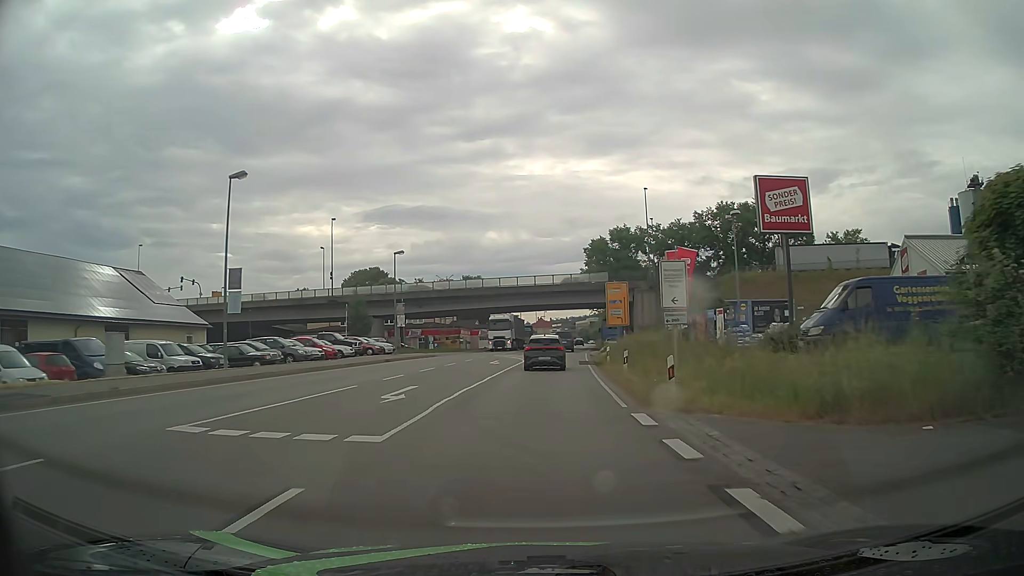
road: primary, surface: asphalt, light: Day
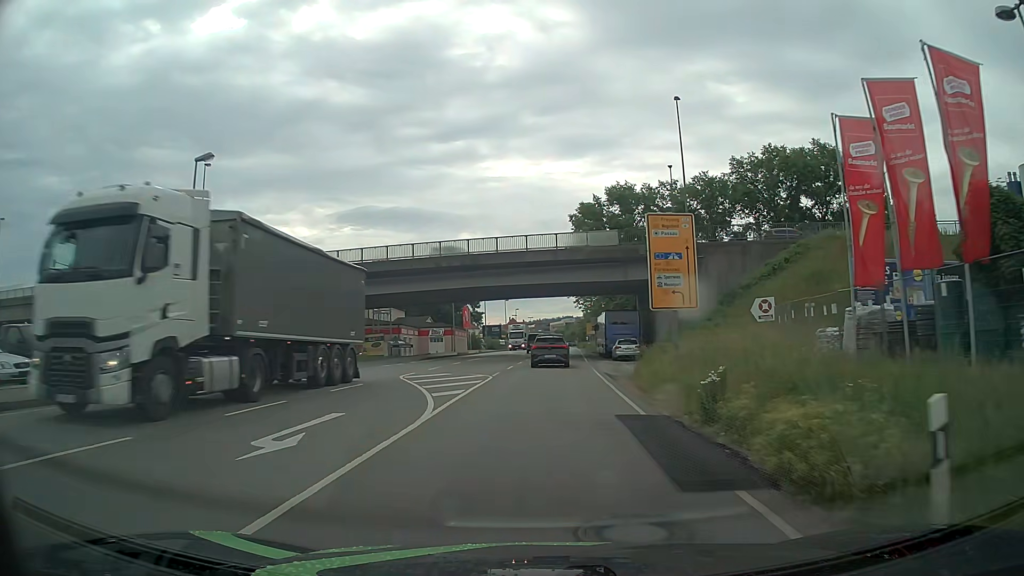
(+0.6, +29.4) m; +2°
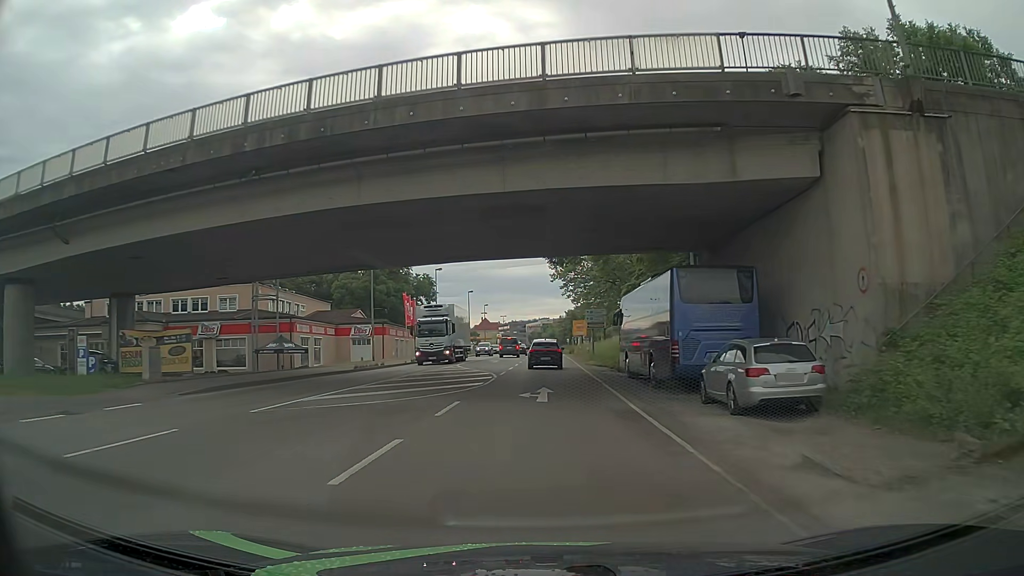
(+0.5, +29.9) m; +2°
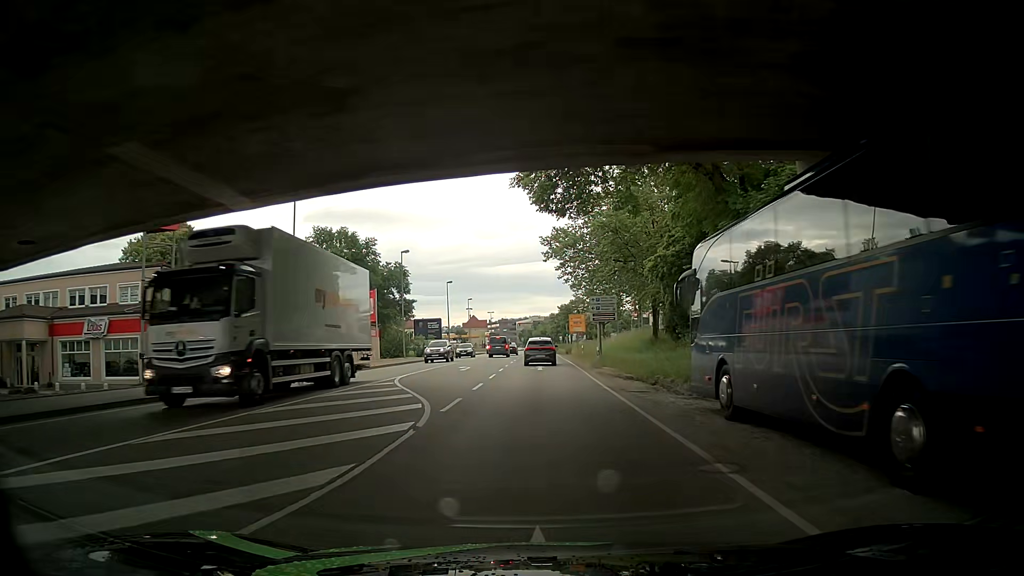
(+0.1, +15.1) m; +1°
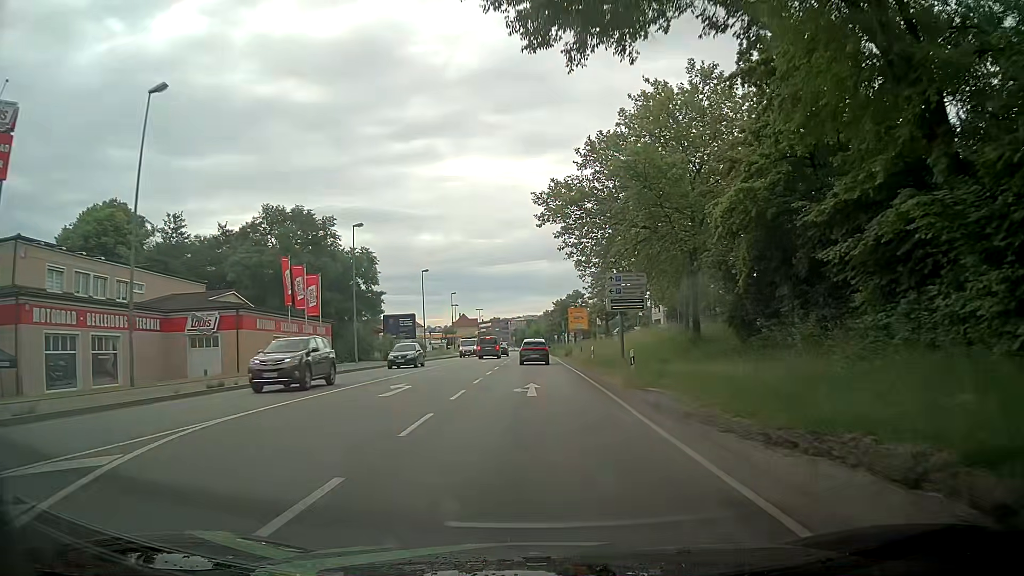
(0.0, +15.2) m; 0°
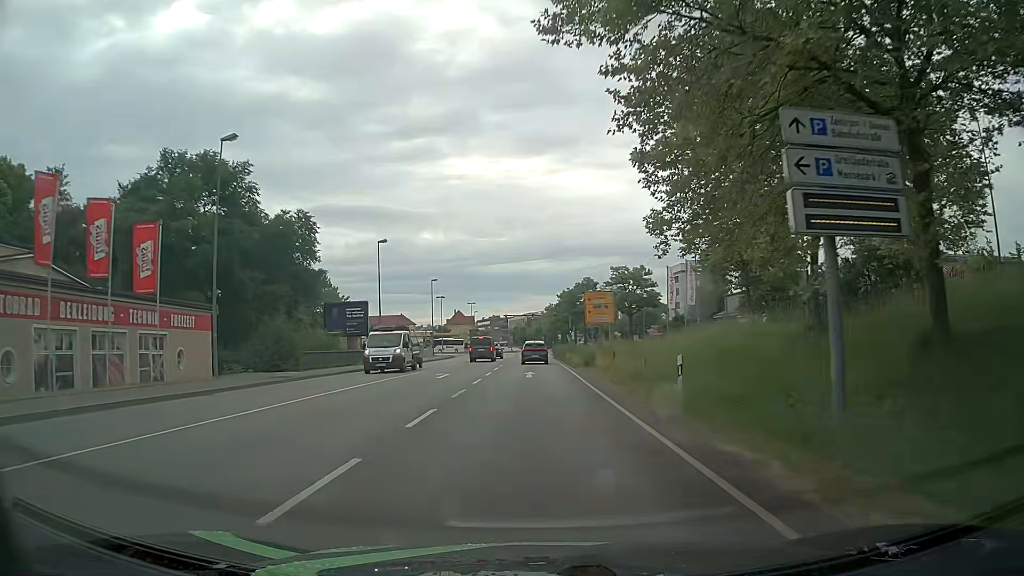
(0.0, +22.9) m; 0°
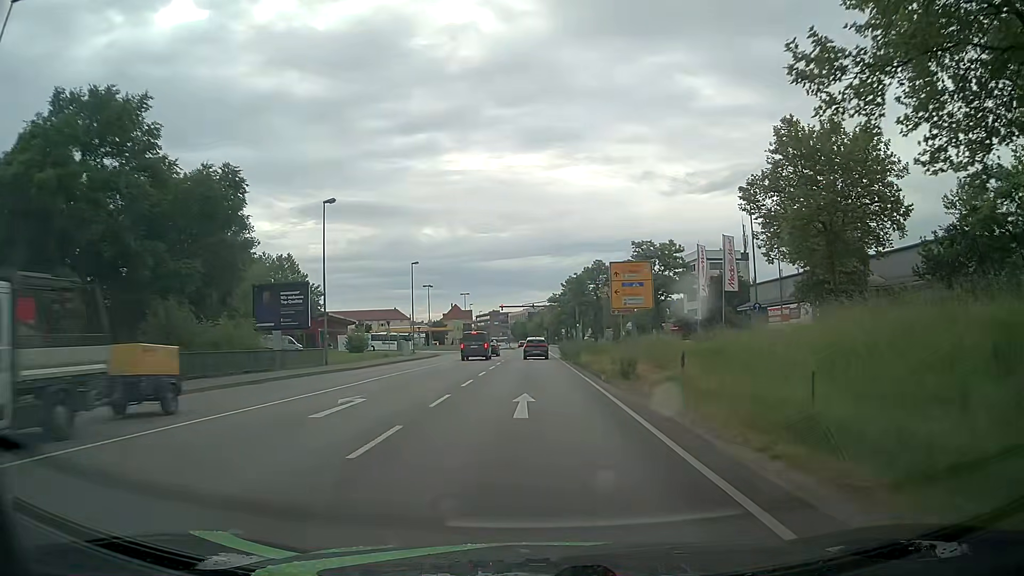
(0.0, +15.3) m; -1°
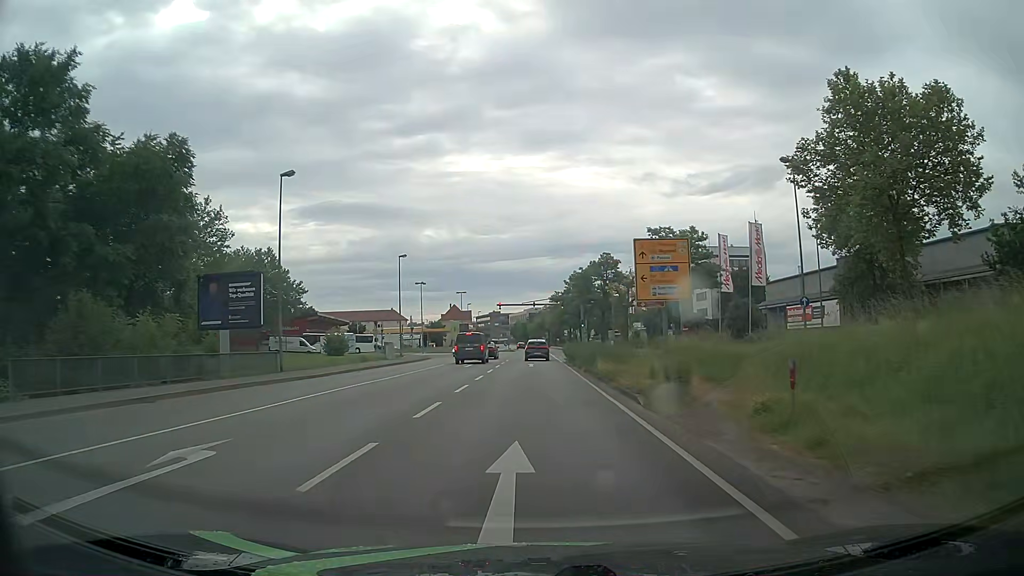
(+0.1, +7.7) m; 0°
(0, +10) (0, +20) (0, +30) (0, +40) (0, +50) (0, +60) (0, +70) (0, +80) (0, +90) (0, +100) m
